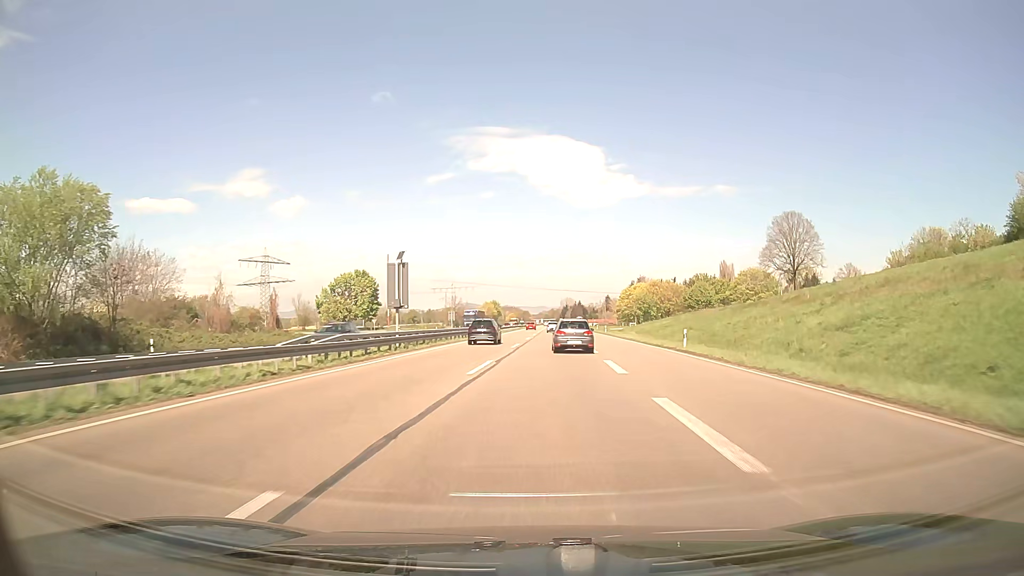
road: trunk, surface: asphalt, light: Day
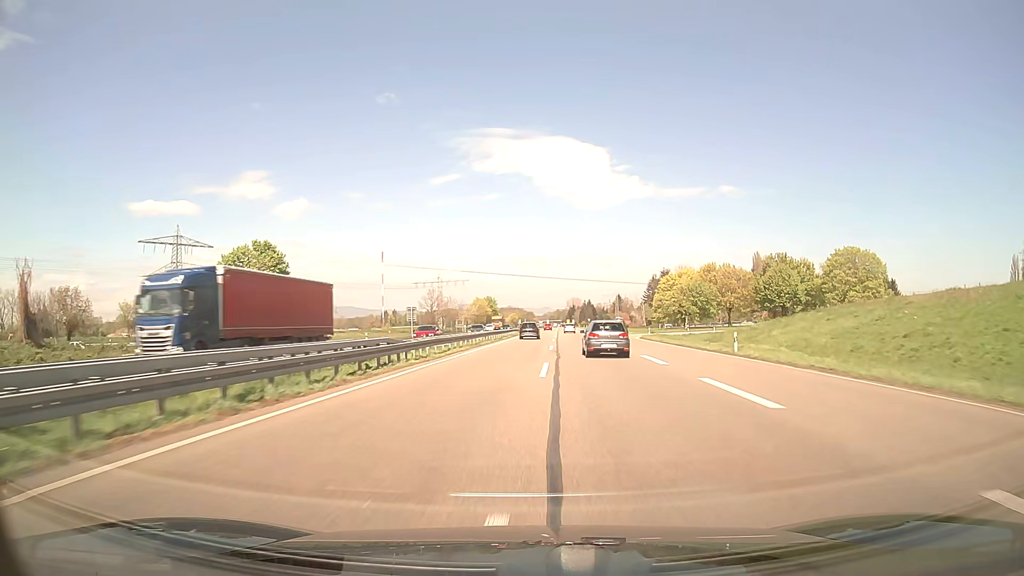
(+0.3, +56.1) m; 0°
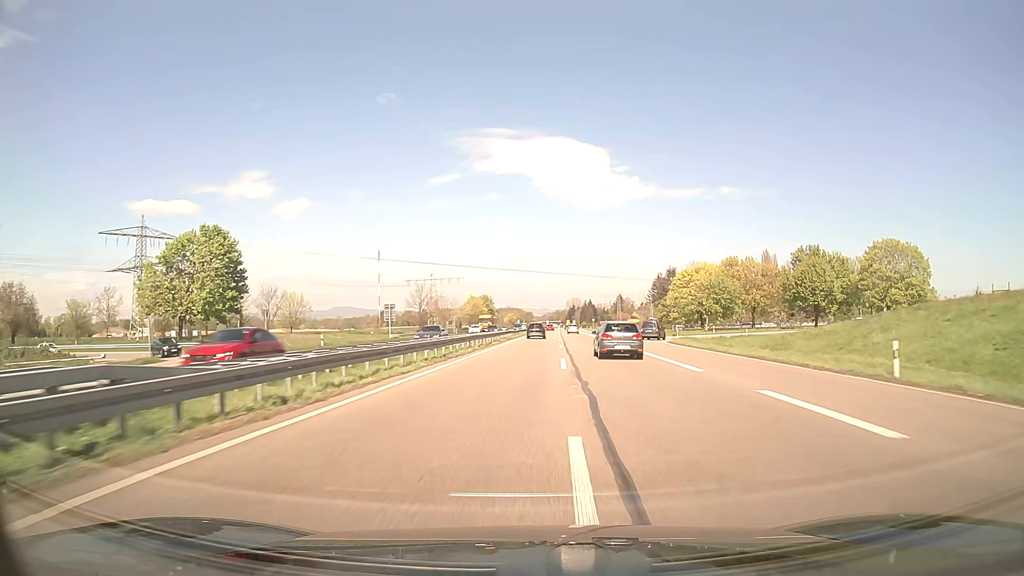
(0.0, +15.3) m; 0°
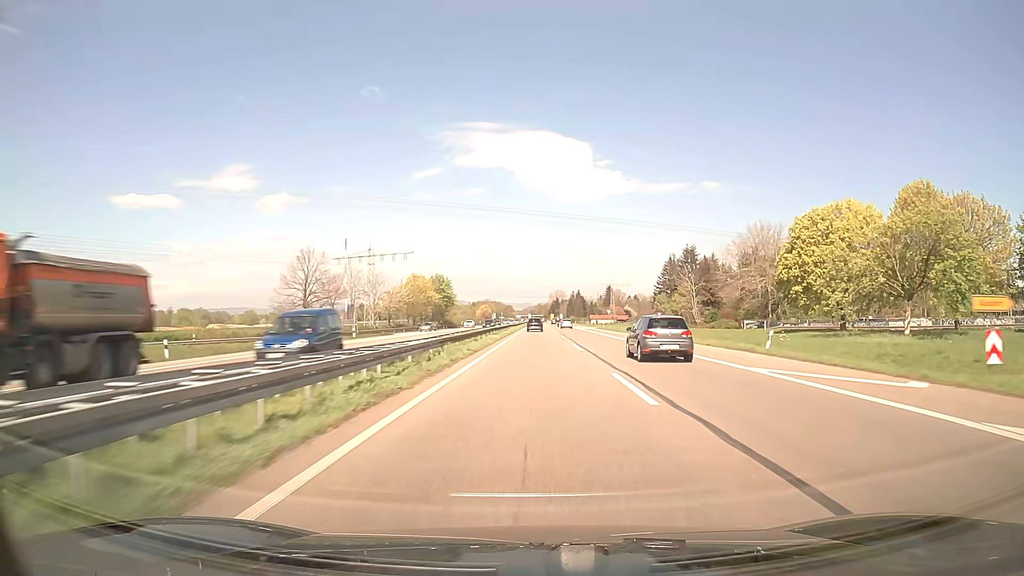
(+1.0, +65.5) m; +2°
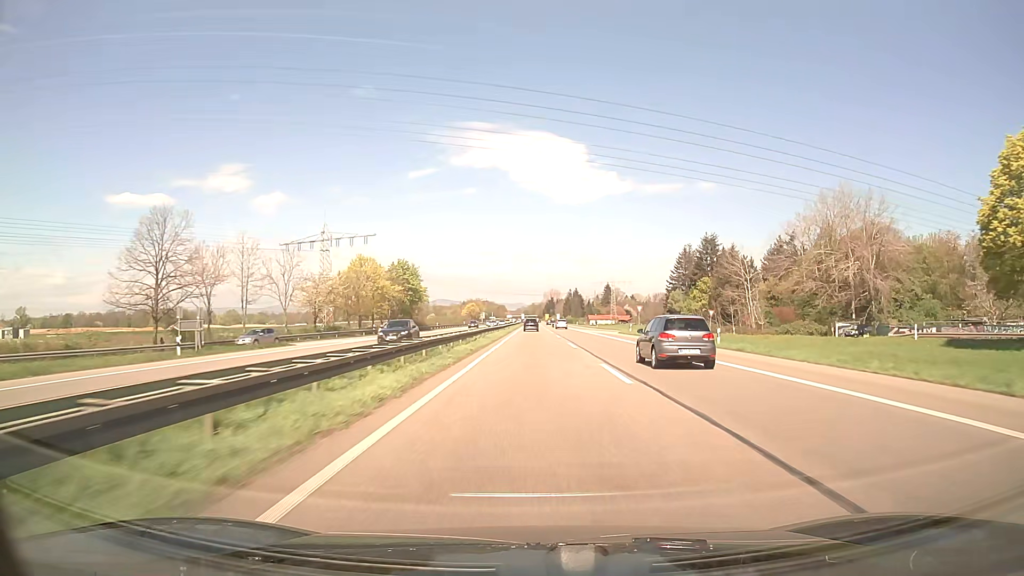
(+0.2, +33.2) m; +1°
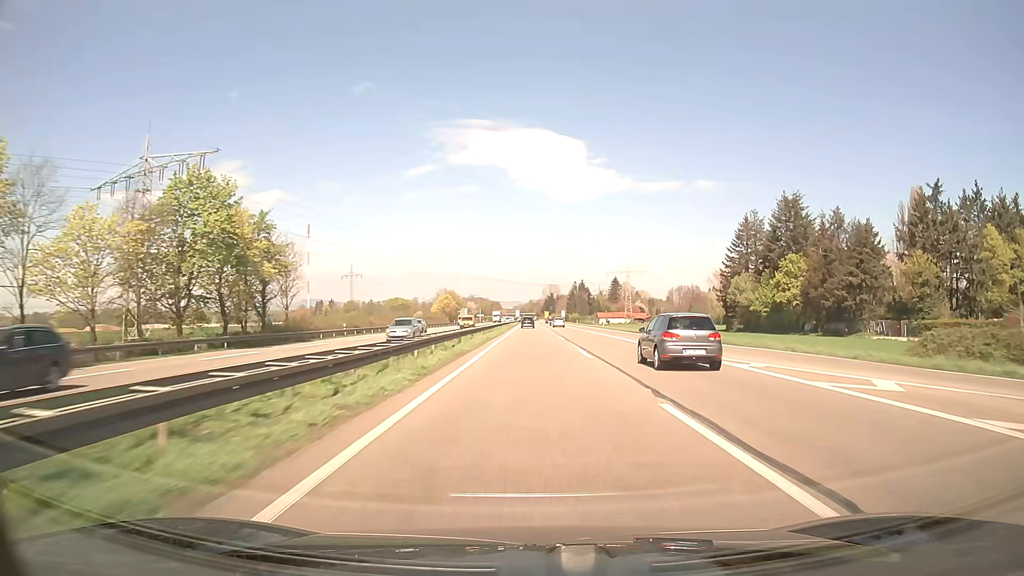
(+0.2, +64.9) m; 0°
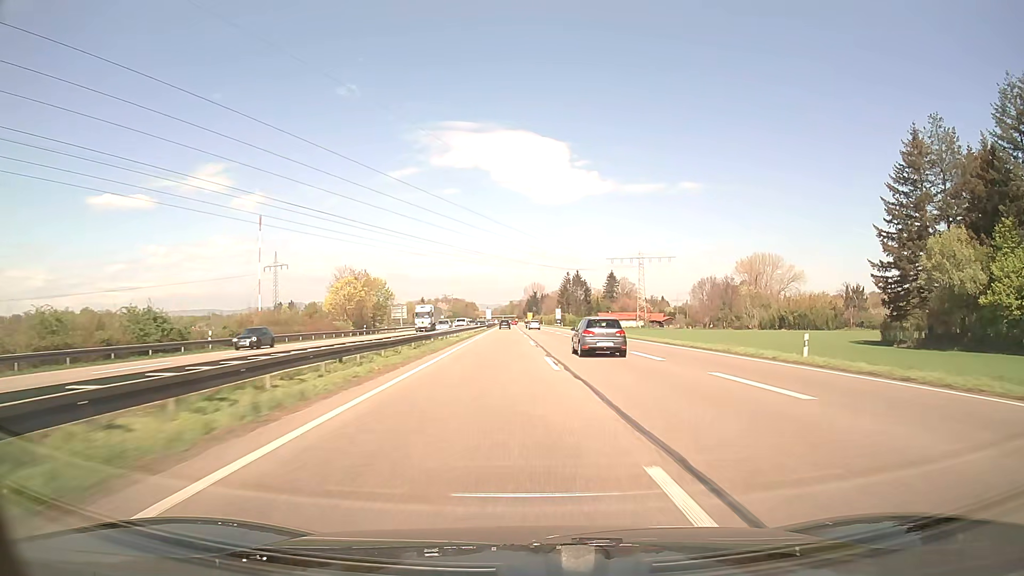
(+0.7, +78.0) m; +1°
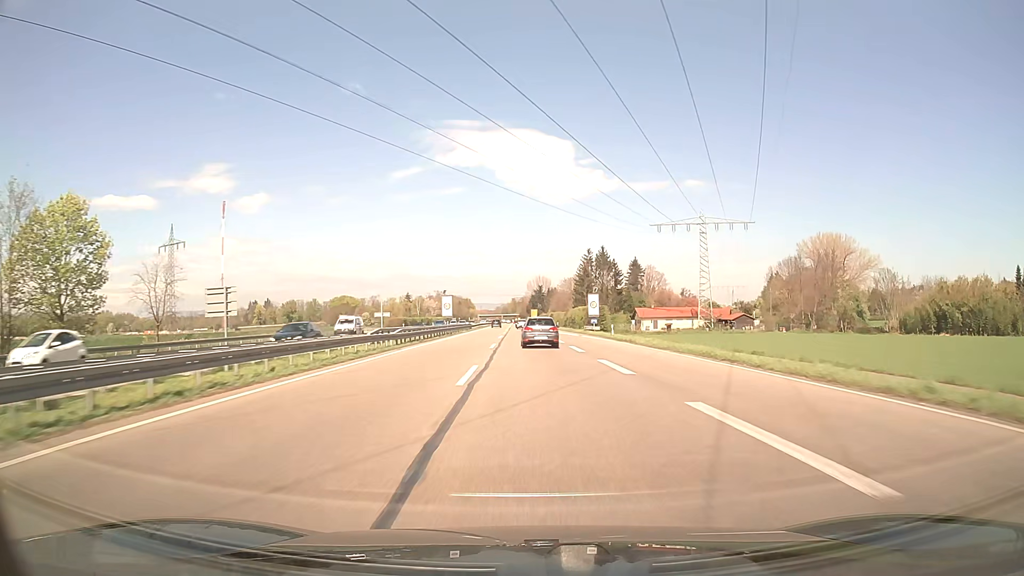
(+0.2, +78.5) m; 0°
(0, +10) (0, +20) (0, +30) (0, +40) (0, +50) (0, +60) (-1, +70) (-1, +80) (-1, +90) (-1, +100) m
